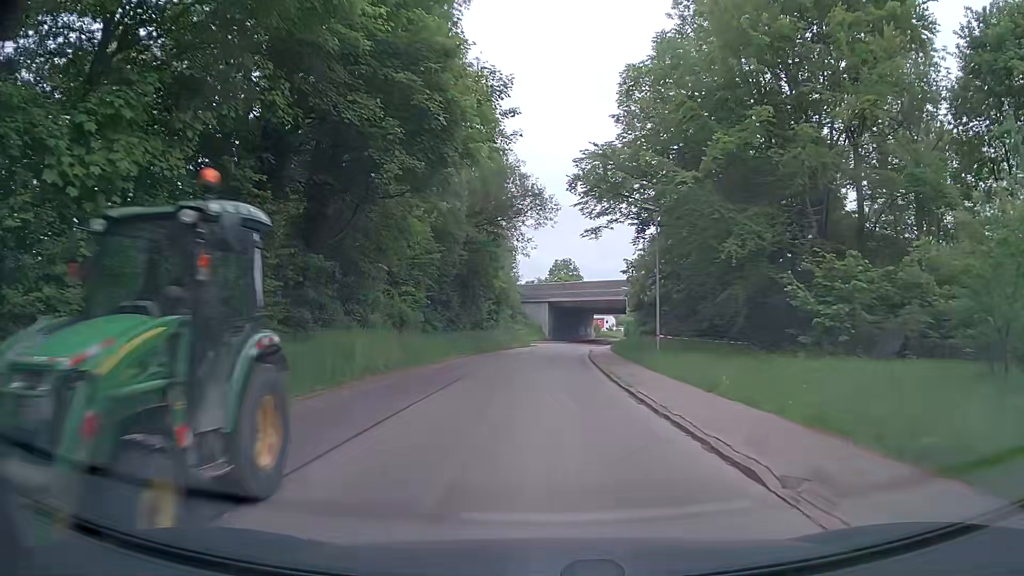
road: tertiary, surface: asphalt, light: Day
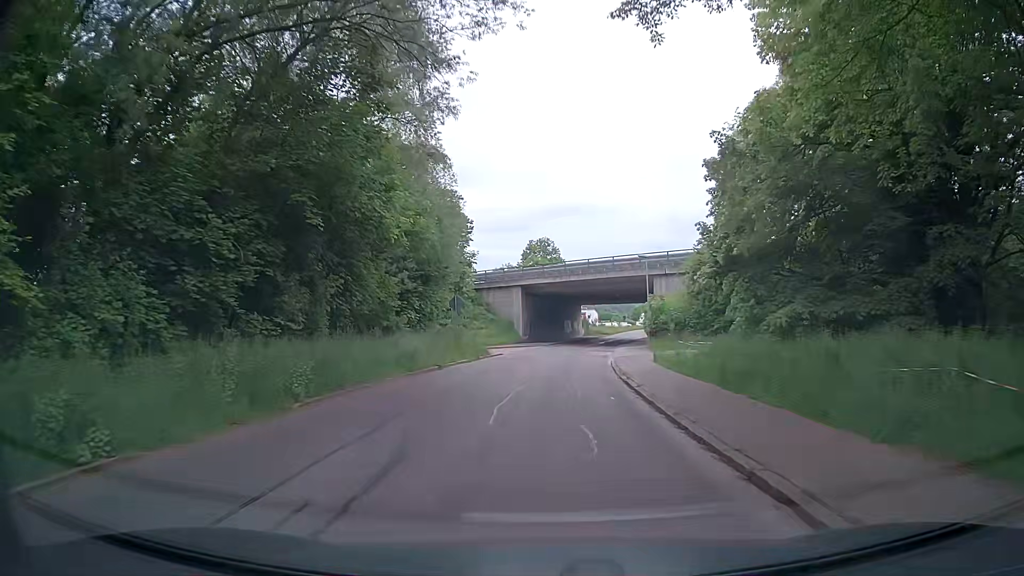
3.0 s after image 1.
(+0.3, +27.5) m; +2°
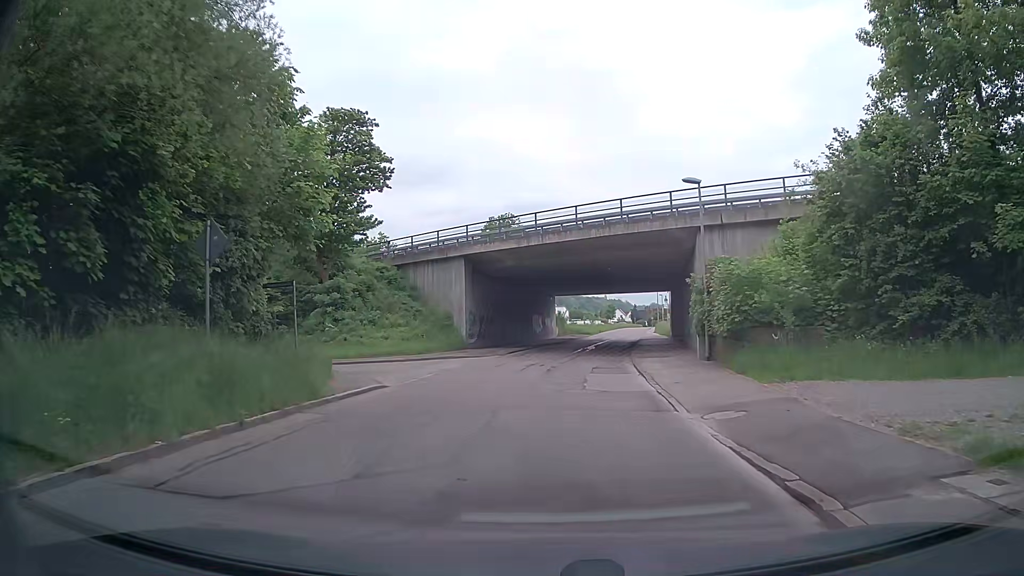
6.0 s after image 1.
(+0.3, +22.3) m; +3°
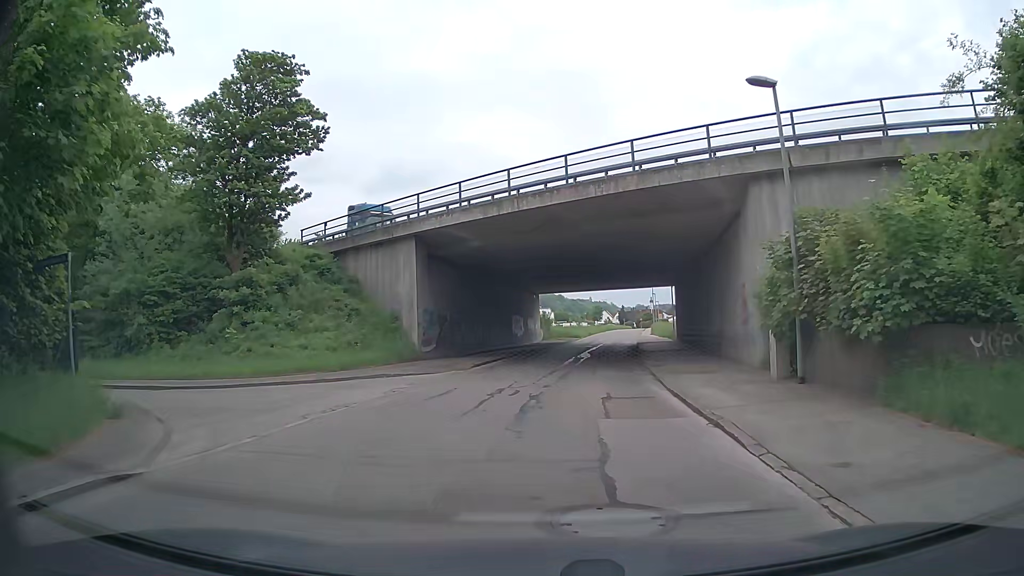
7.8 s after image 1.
(+0.1, +9.5) m; +2°
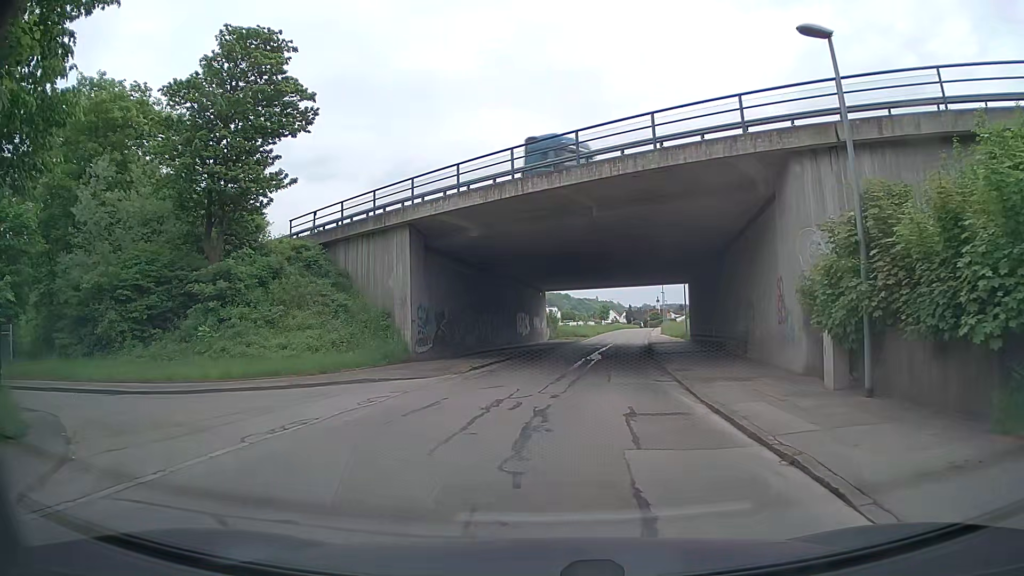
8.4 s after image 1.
(-0.1, +2.6) m; -1°
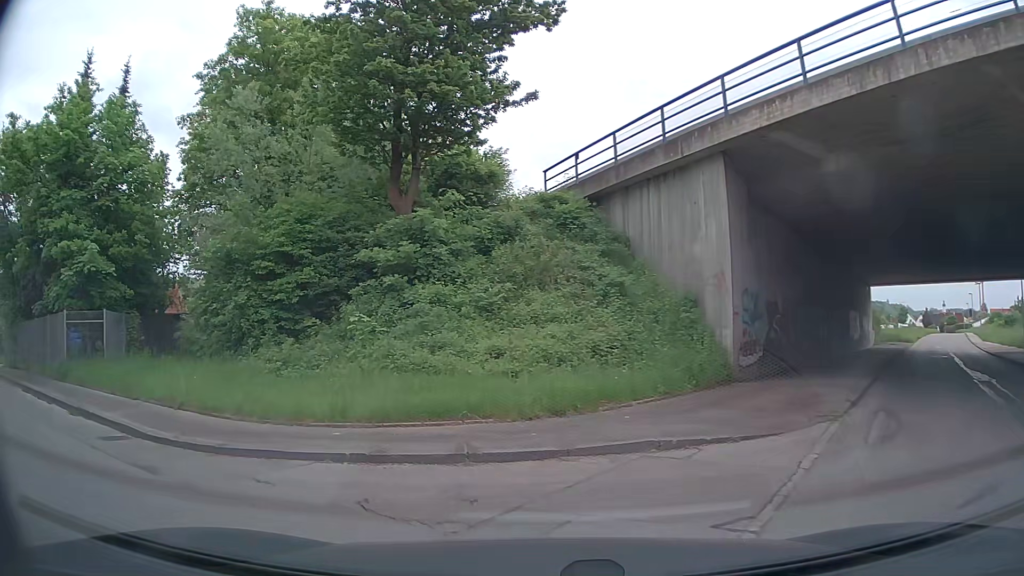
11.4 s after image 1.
(-1.8, +10.0) m; -27°
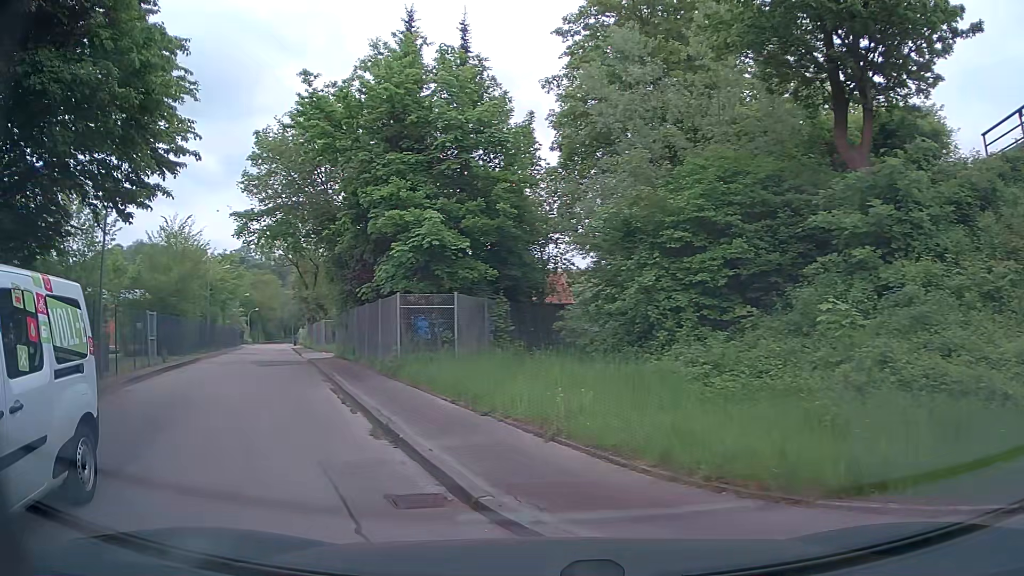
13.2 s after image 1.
(-1.2, +4.3) m; -28°
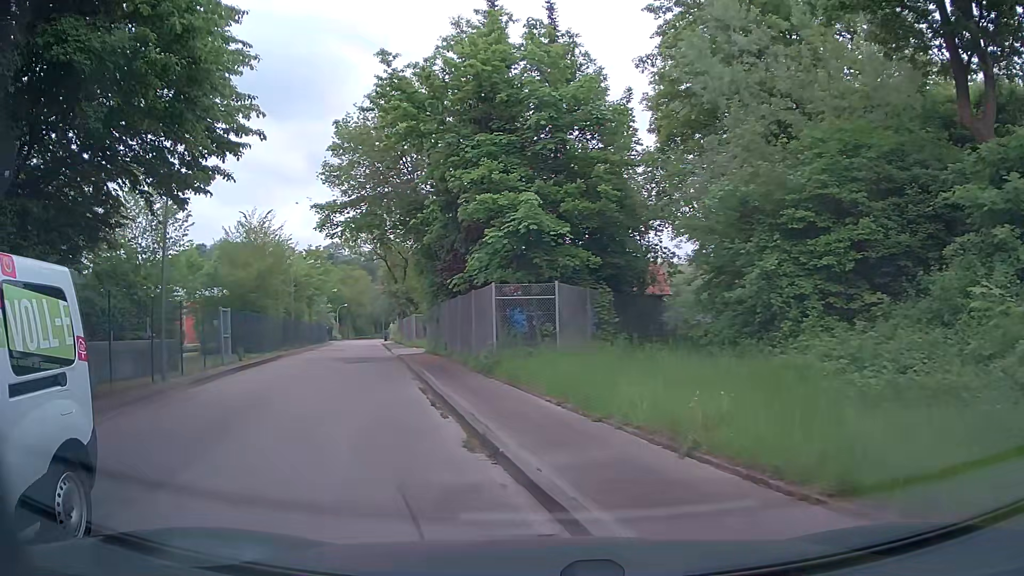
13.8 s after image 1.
(-0.1, +1.4) m; -8°
